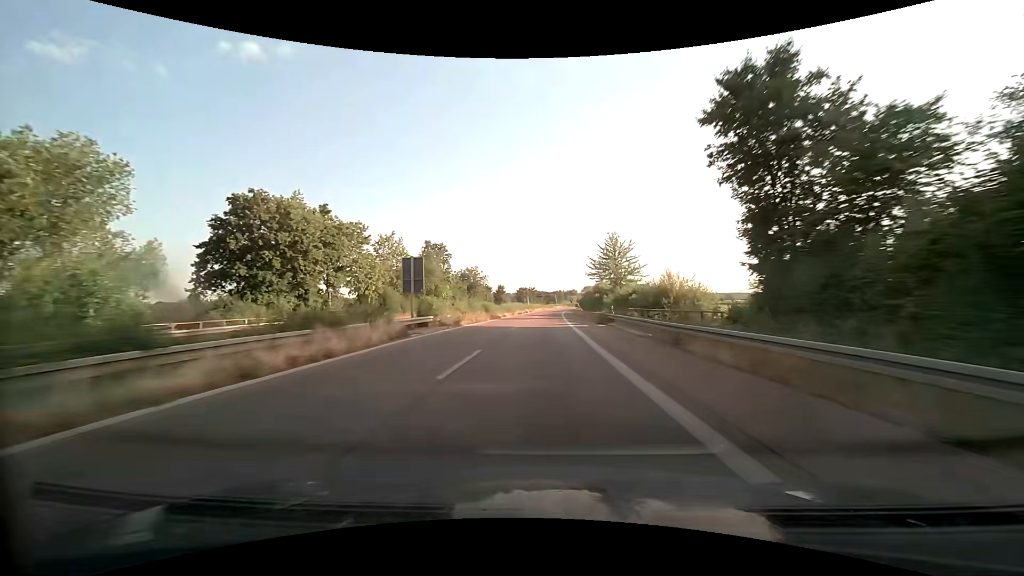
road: trunk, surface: asphalt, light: Day
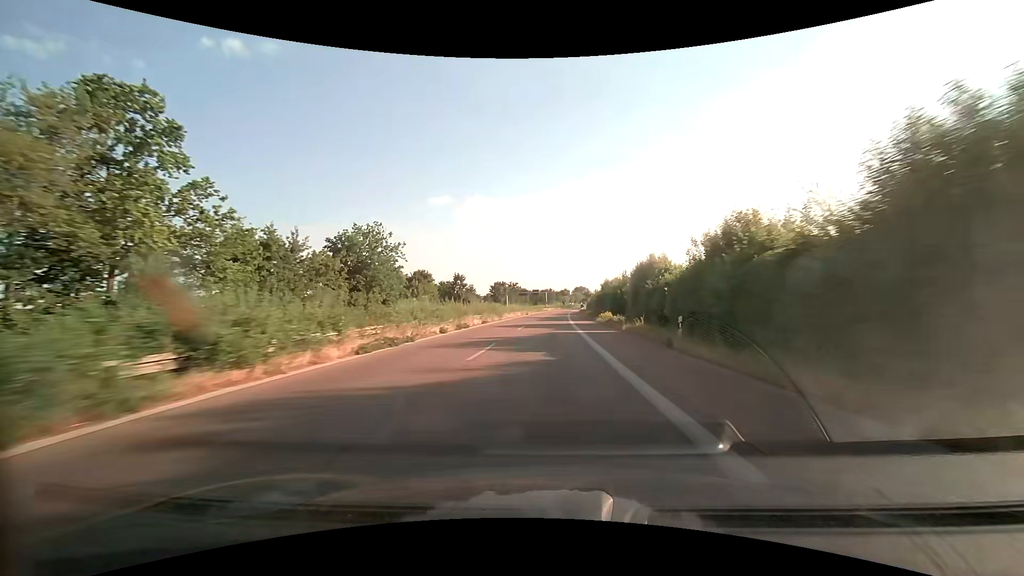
(+0.6, +68.7) m; +1°
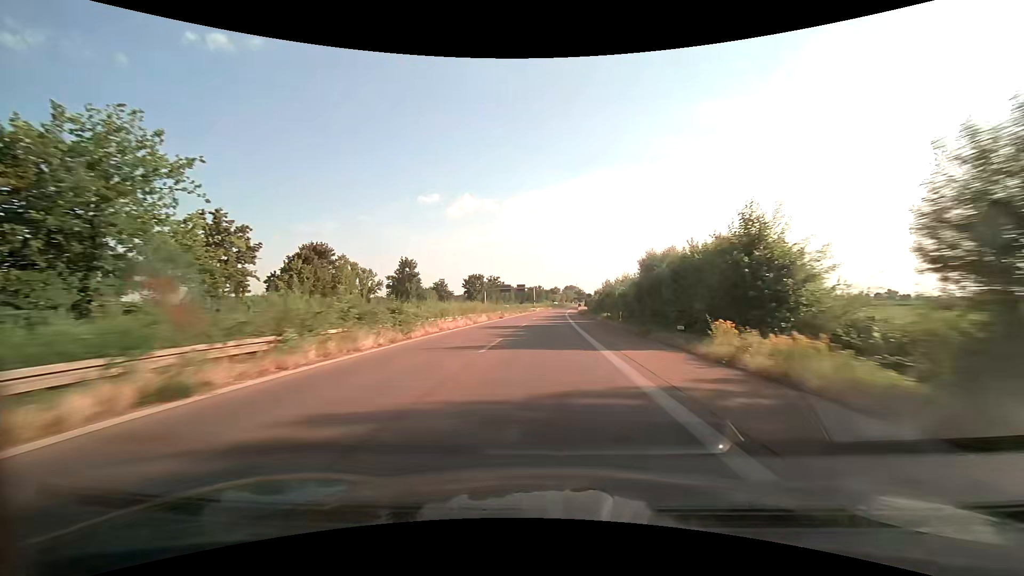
(+0.3, +34.5) m; +1°
